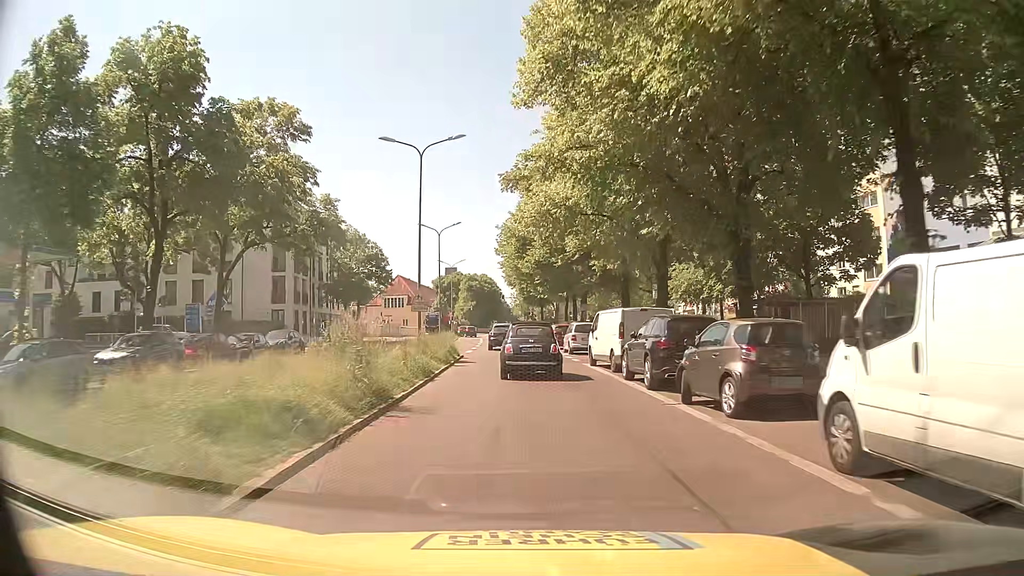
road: secondary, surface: asphalt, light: Day
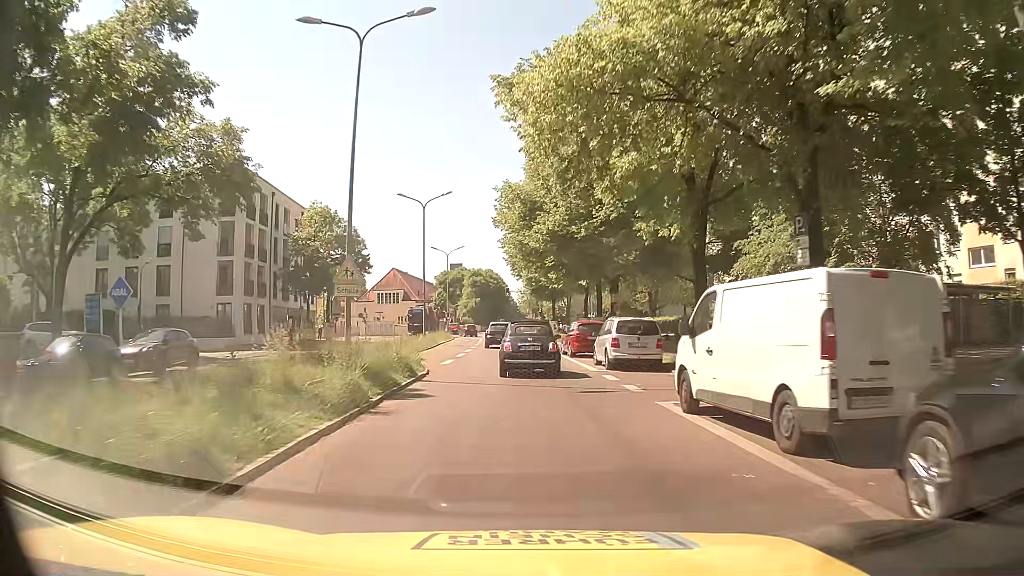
(-0.1, +13.7) m; -1°
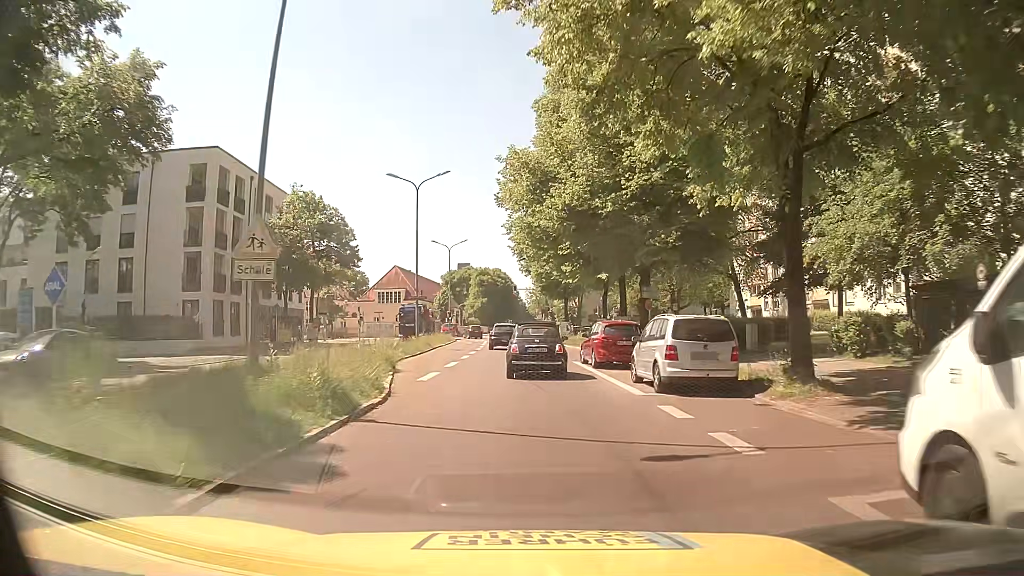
(-0.1, +6.9) m; -1°
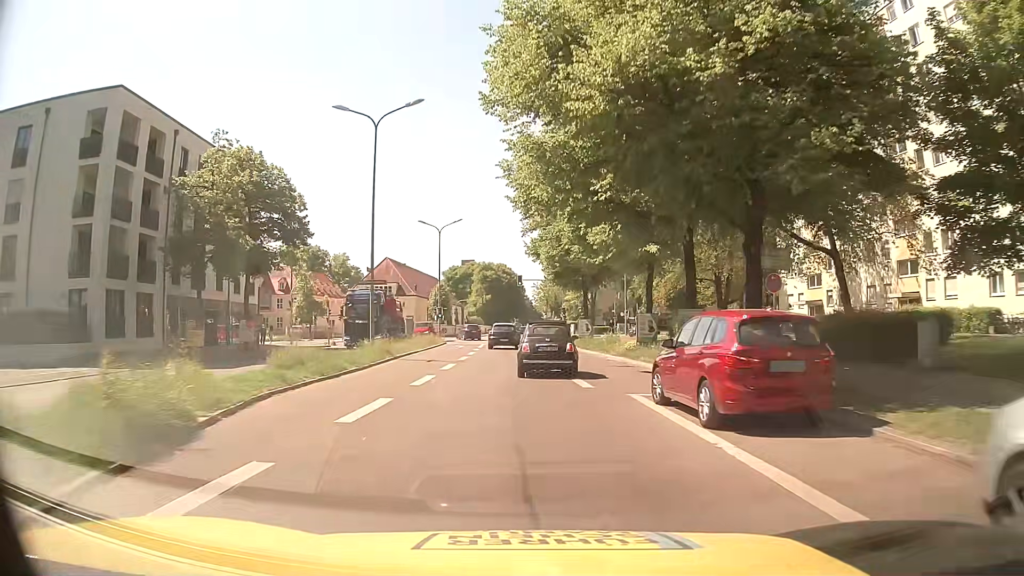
(-0.1, +13.8) m; 0°
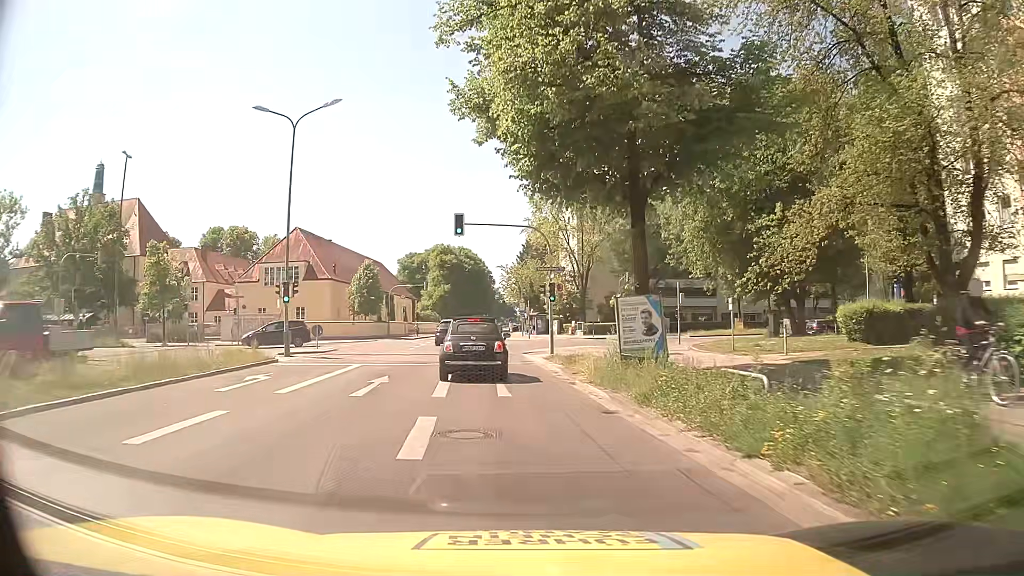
(+1.0, +32.5) m; +3°
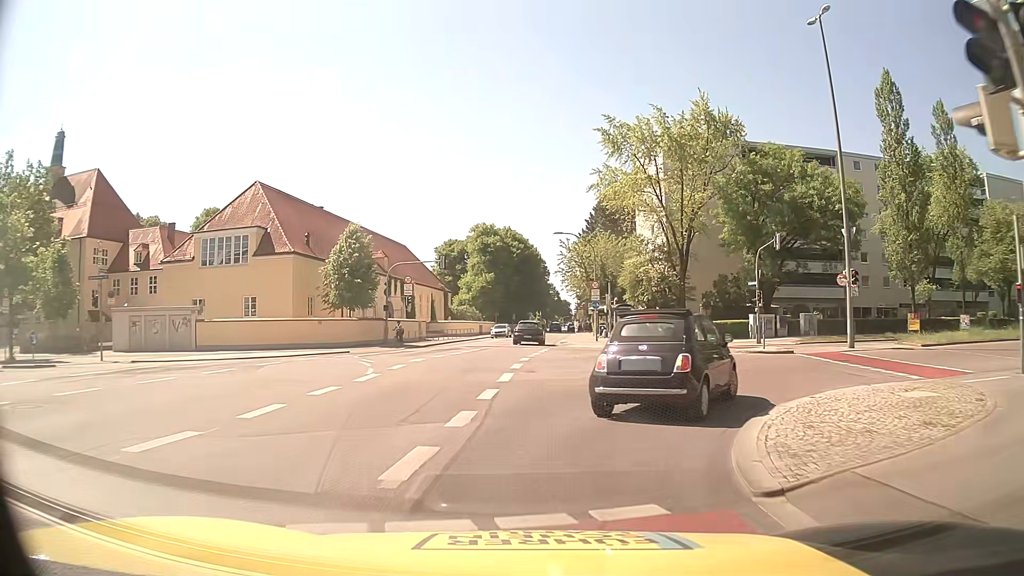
(-1.9, +27.1) m; -4°
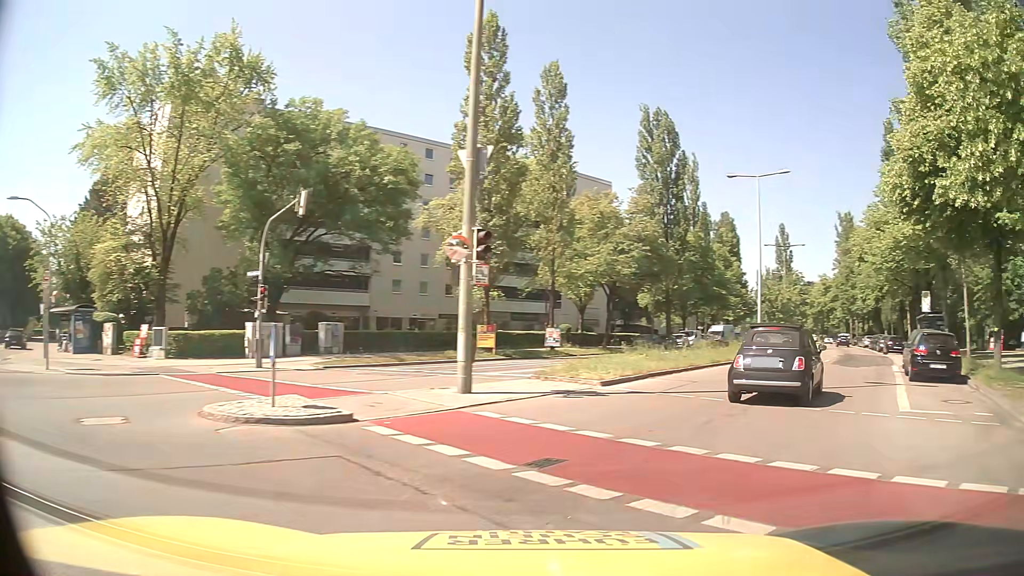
(+3.5, +14.7) m; +41°
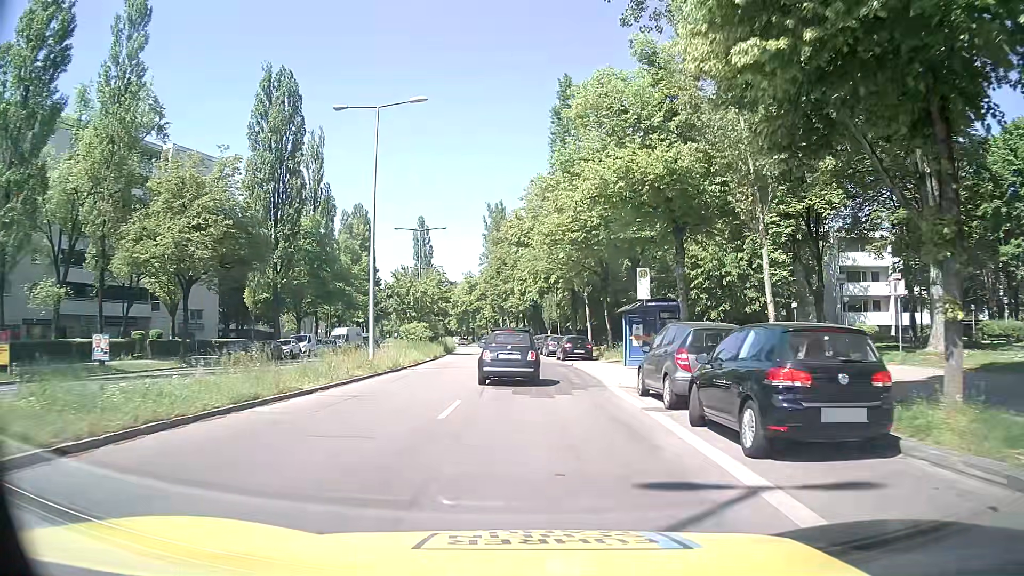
(+4.8, +12.9) m; +31°
(0, +10) (0, +20) (0, +30) (0, +40) (-1, +50) (-2, +60) (-3, +70) (-4, +80) (-5, +90) (-6, +100) m
